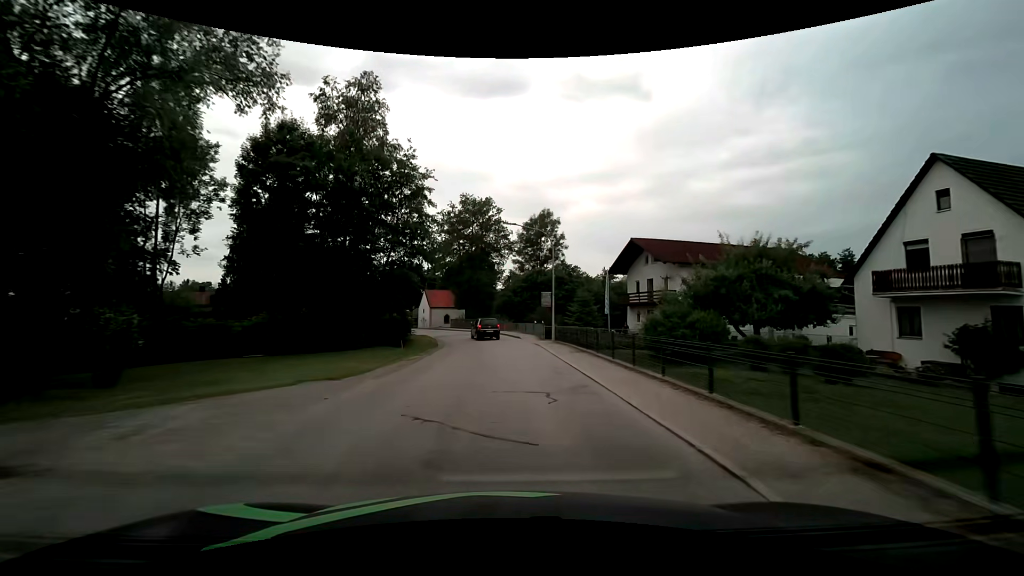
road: tertiary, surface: asphalt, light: Day
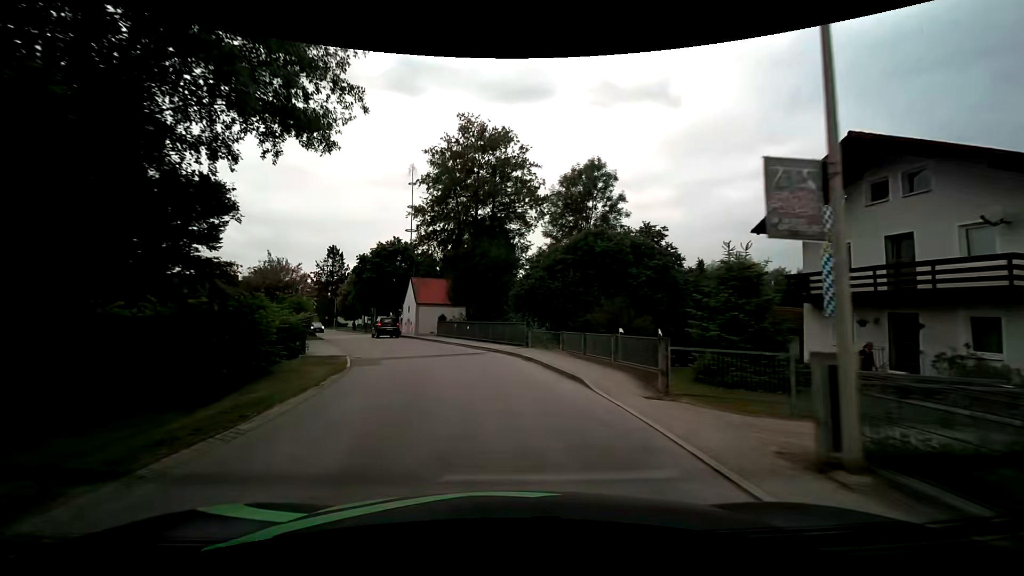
(-0.1, +26.1) m; -2°
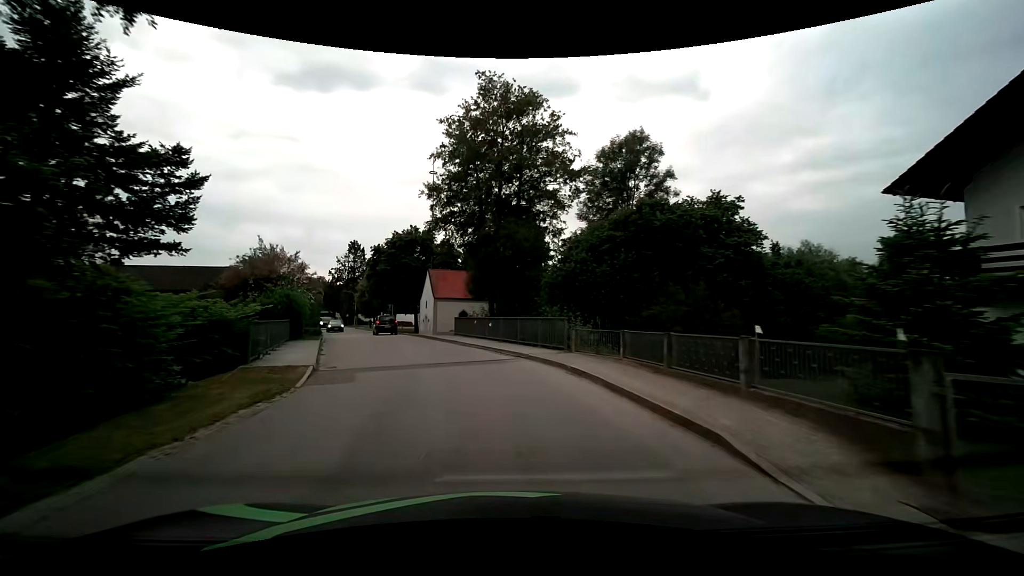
(-0.2, +6.1) m; -3°
(-1, +10) (-3, +20) (-6, +29) (-9, +39) (-12, +48) (-16, +57) (-20, +67) (-24, +76) (-28, +85) (-32, +94) m
